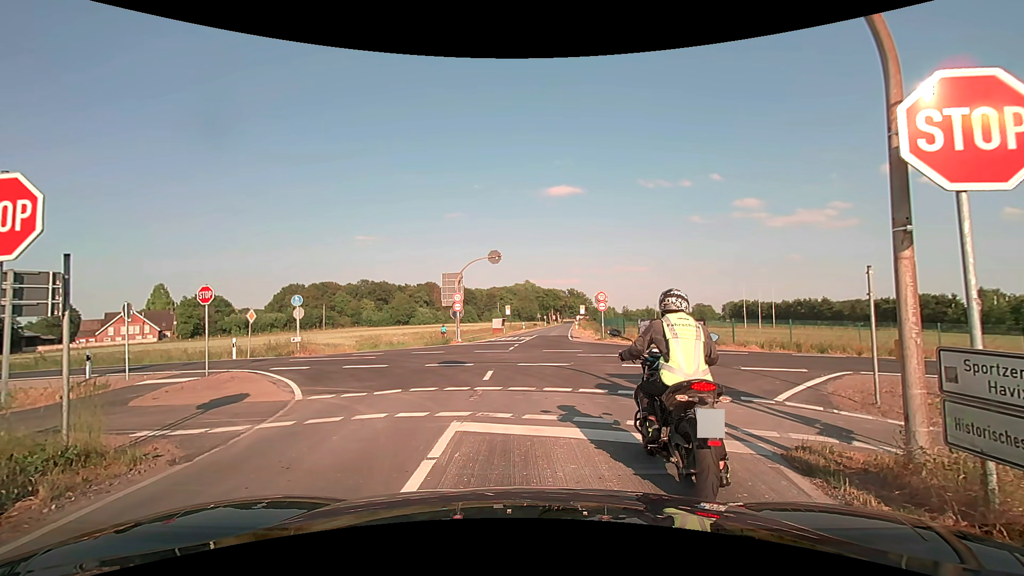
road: secondary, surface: asphalt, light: Day
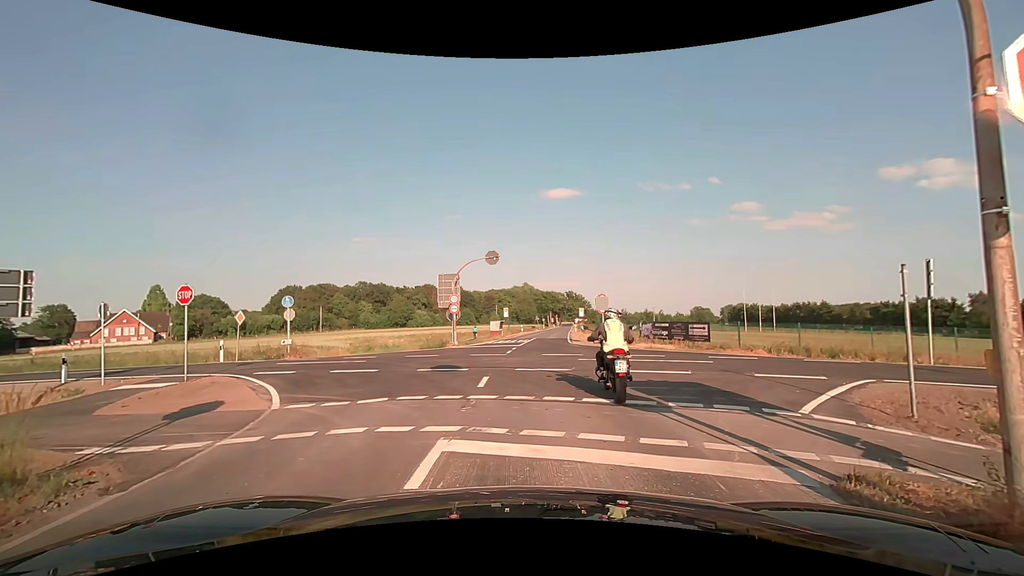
(0.0, +1.0) m; +1°
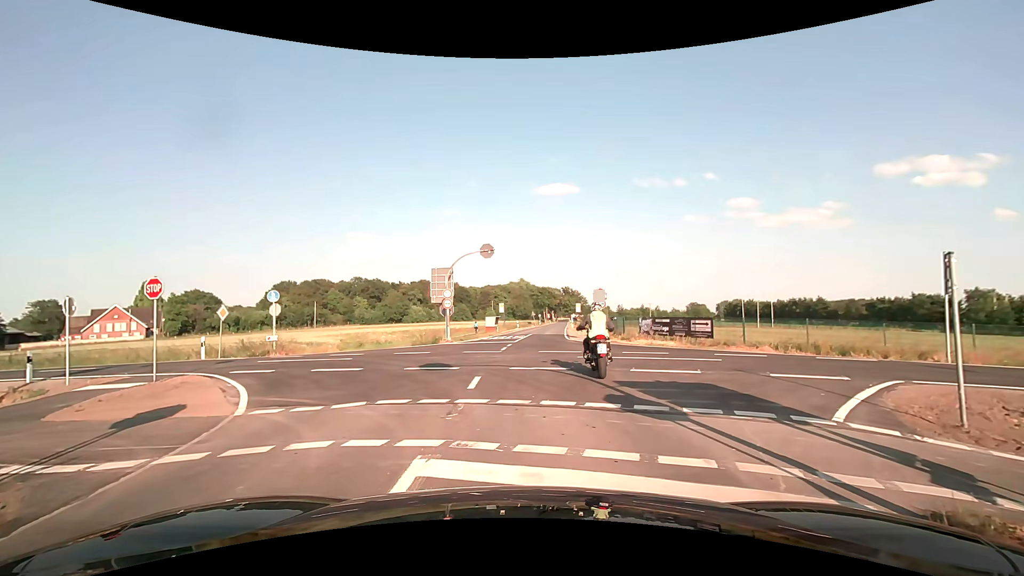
(0.0, +1.1) m; -1°
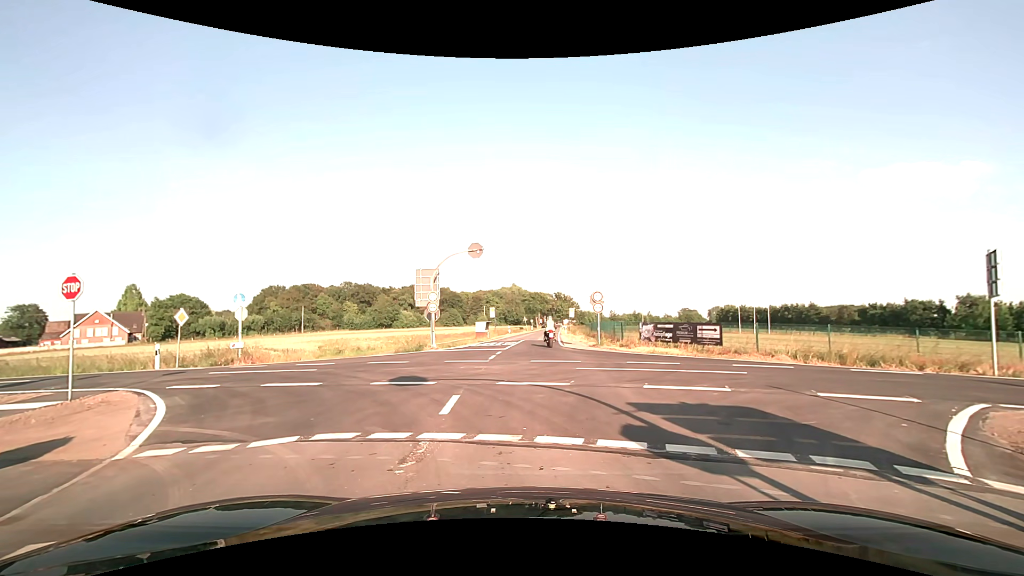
(0.0, +2.2) m; 0°
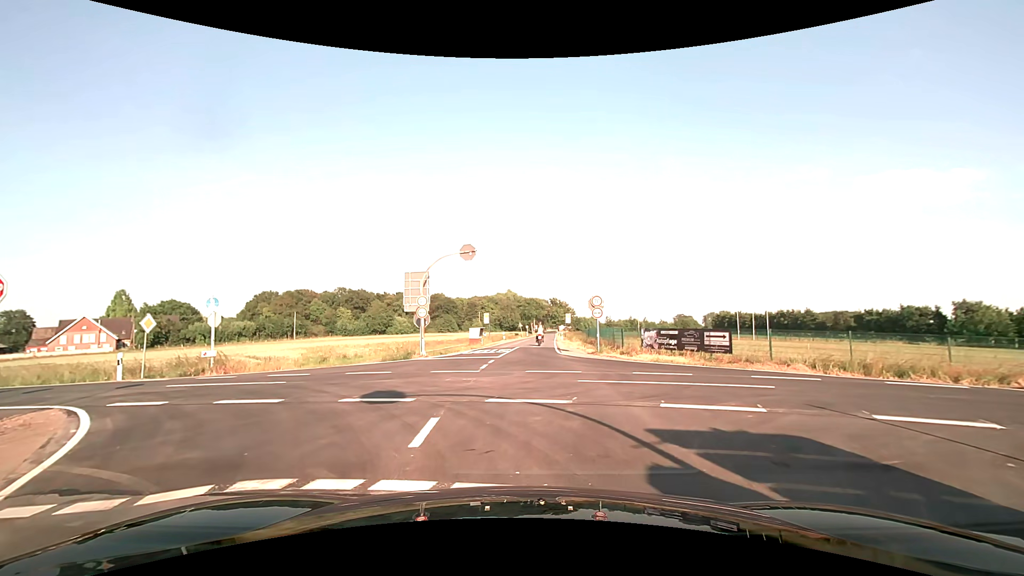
(0.0, +1.8) m; +1°
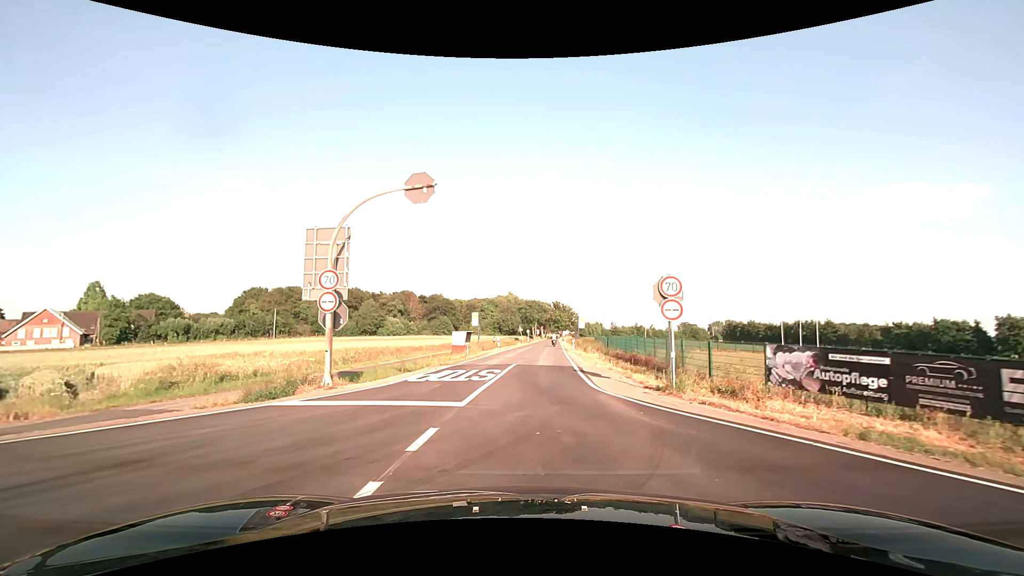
(+0.3, +13.9) m; +1°
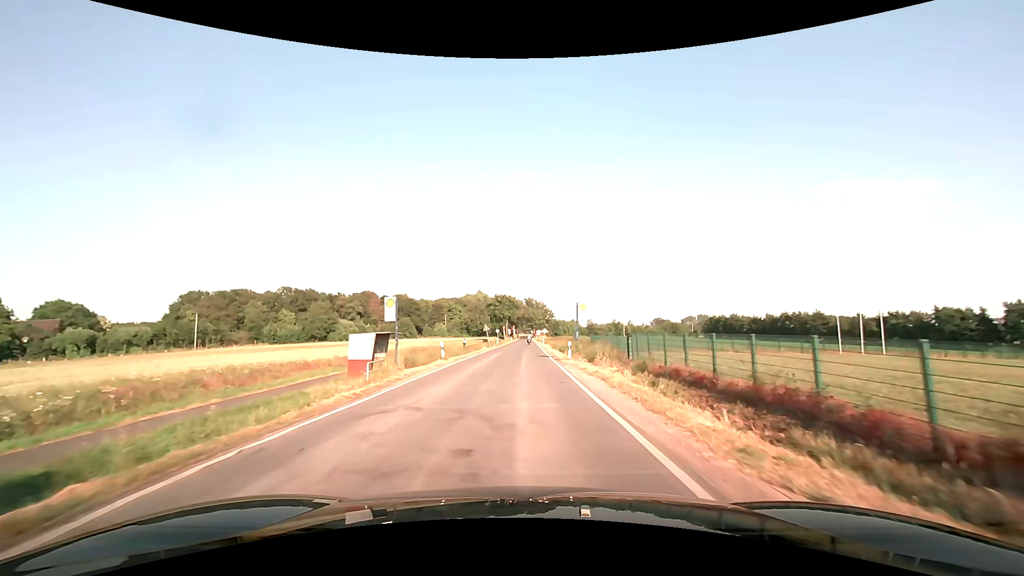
(+0.4, +19.6) m; +3°
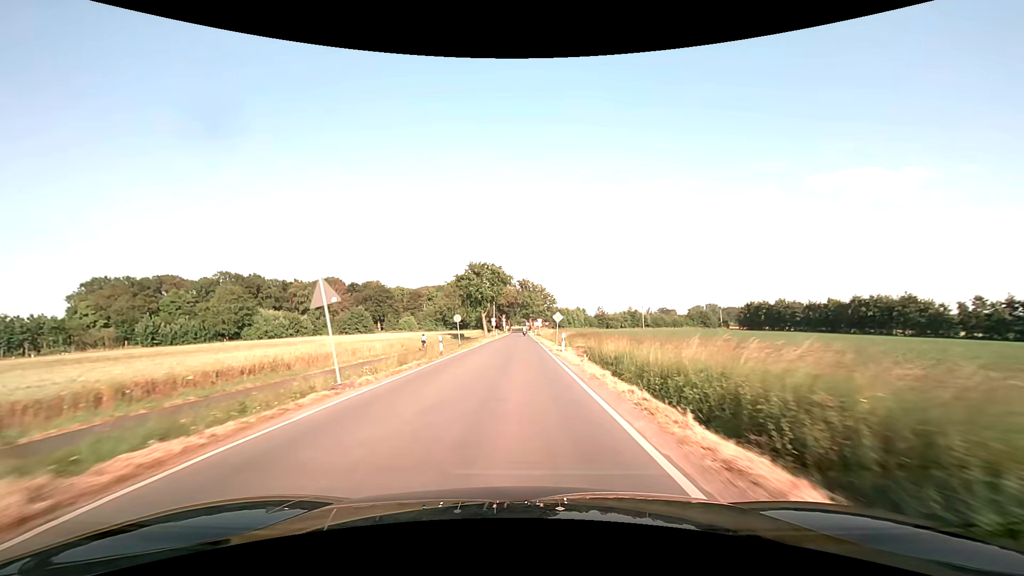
(+0.6, +48.7) m; +1°
(0, +10) (0, +20) (0, +30) (0, +40) (0, +50) (0, +60) (0, +70) (0, +80) (0, +90) (-1, +100) m
